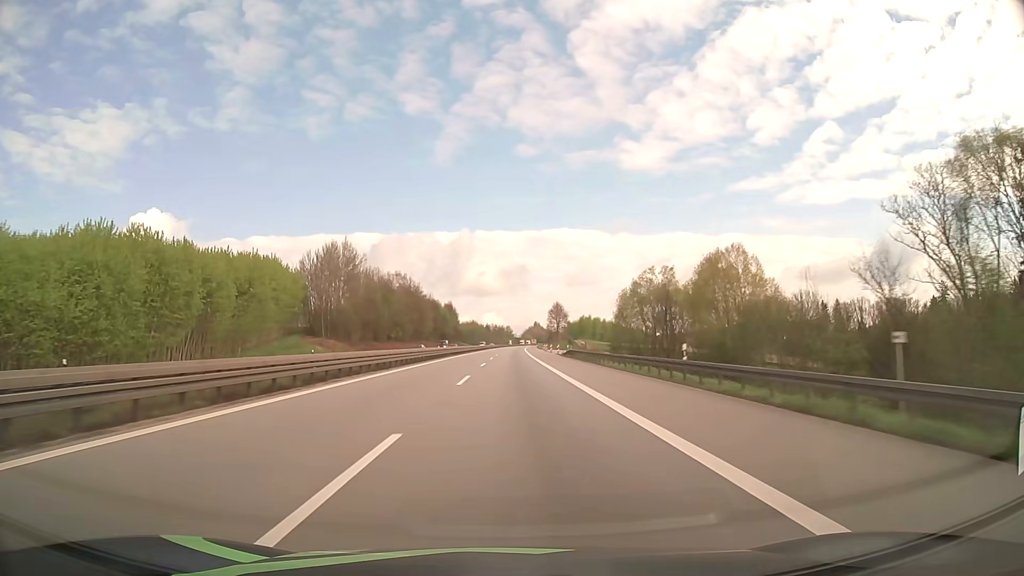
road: motorway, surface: asphalt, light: Day
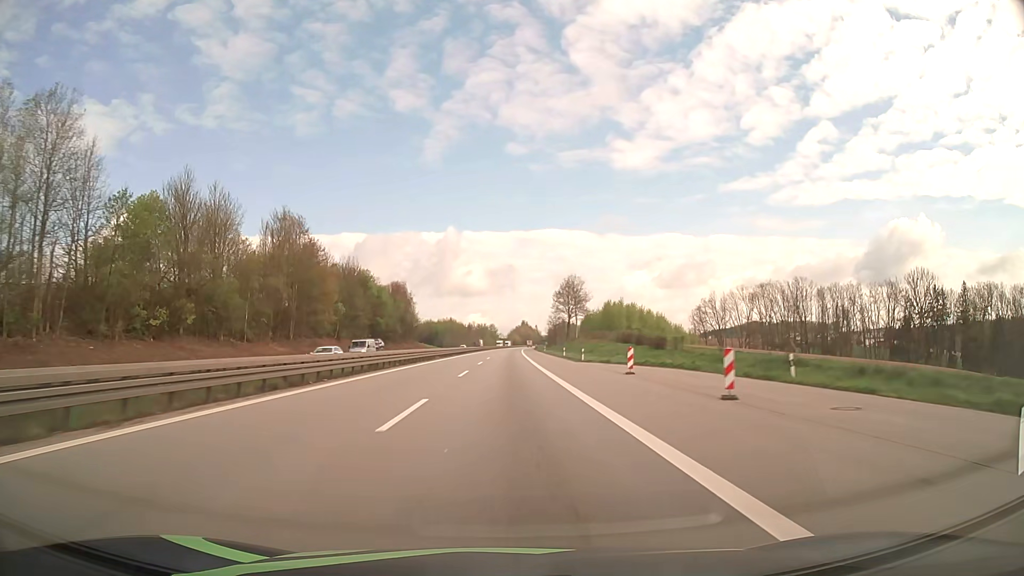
(+1.1, +102.3) m; +1°
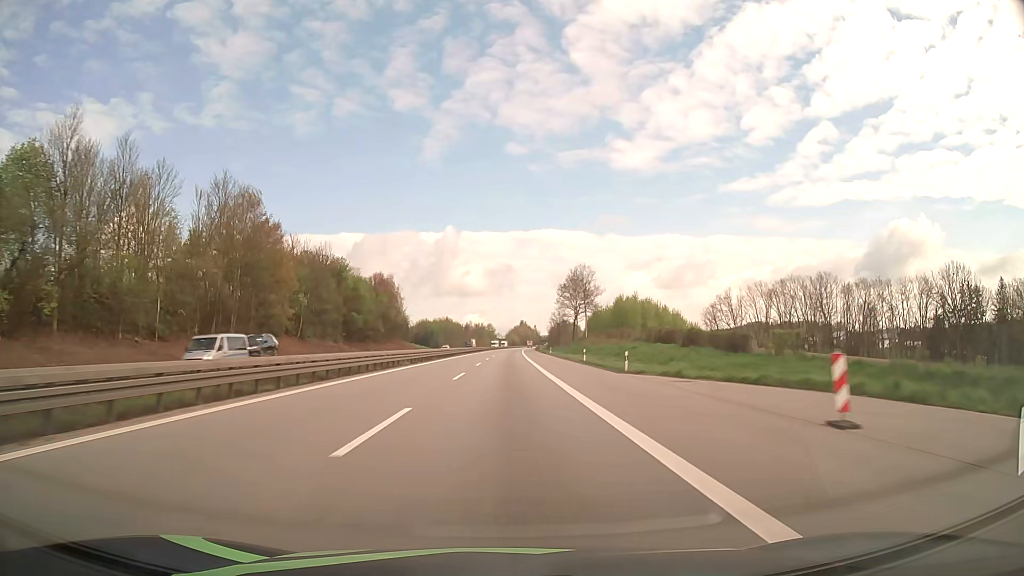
(0.0, +20.5) m; 0°
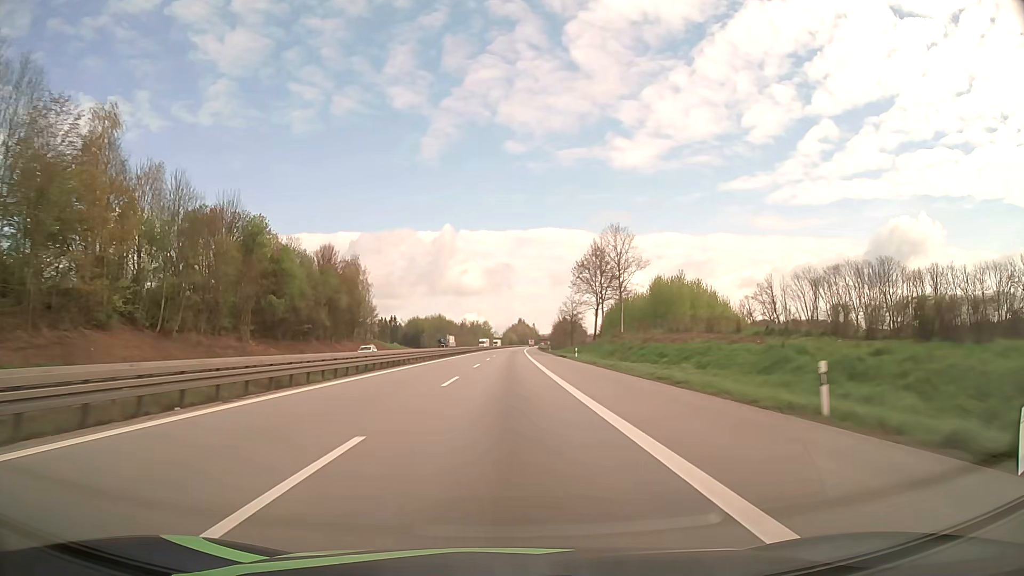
(+0.1, +41.0) m; 0°
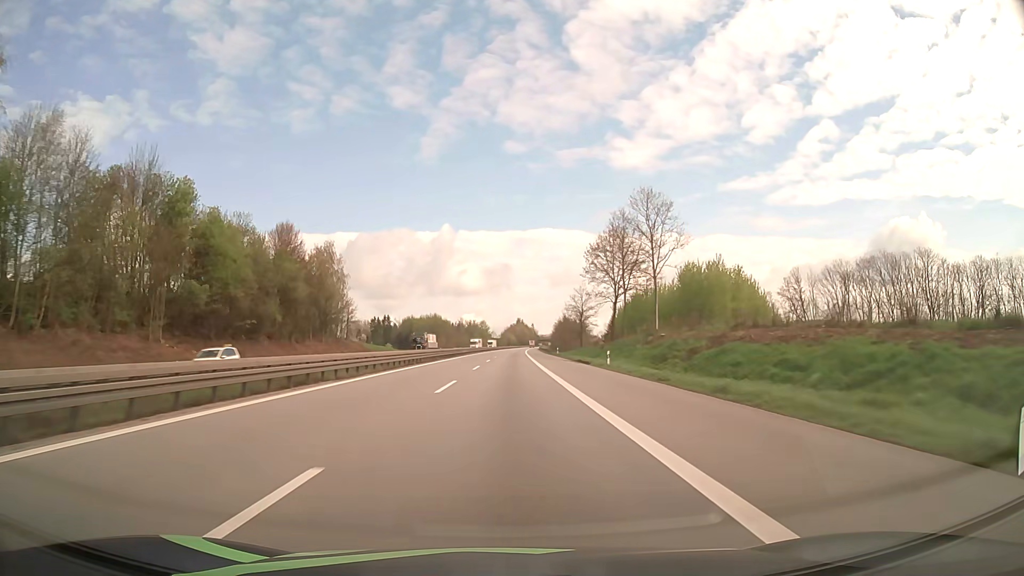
(0.0, +20.5) m; 0°
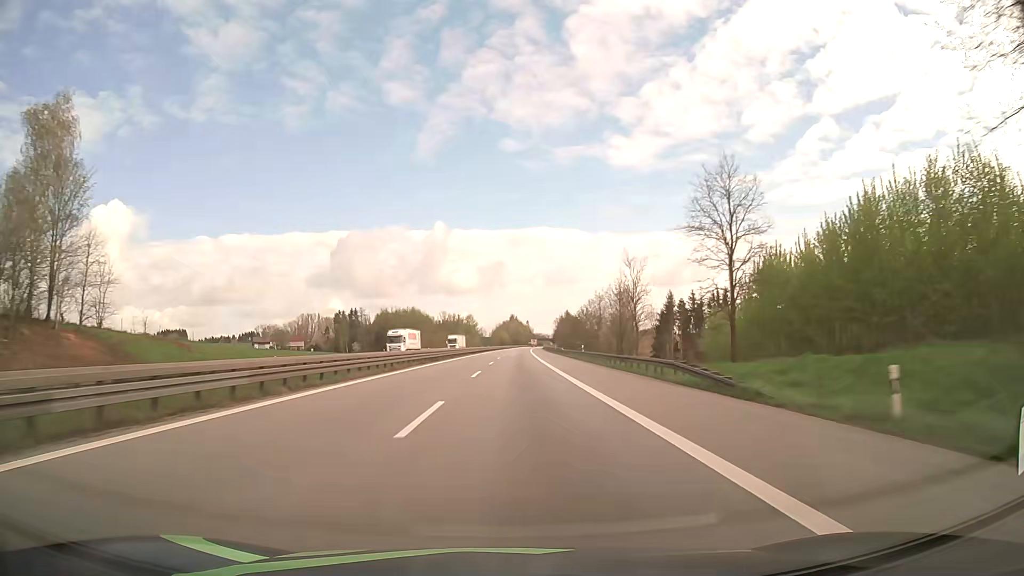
(+0.5, +82.1) m; +1°
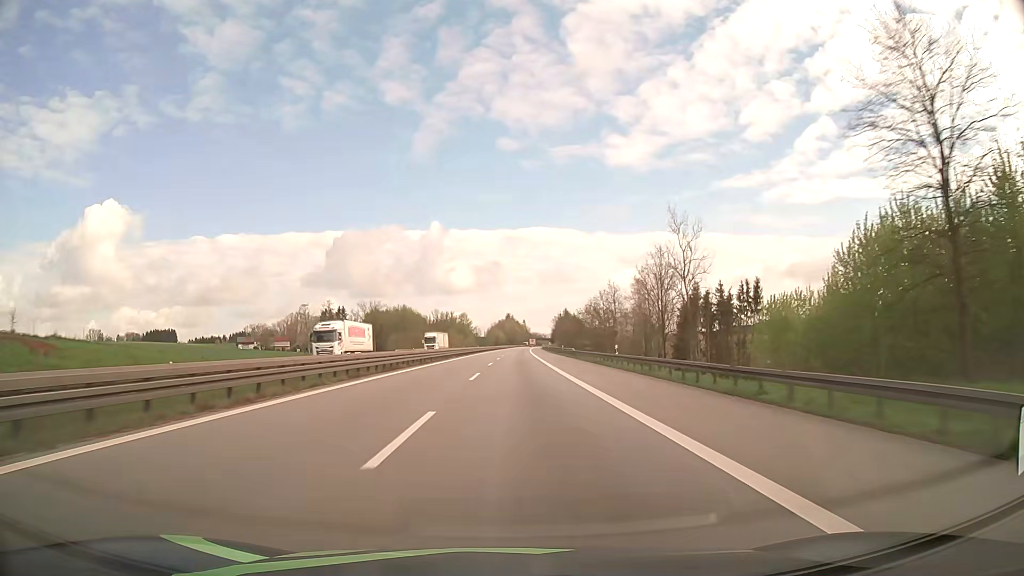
(0.0, +20.5) m; 0°
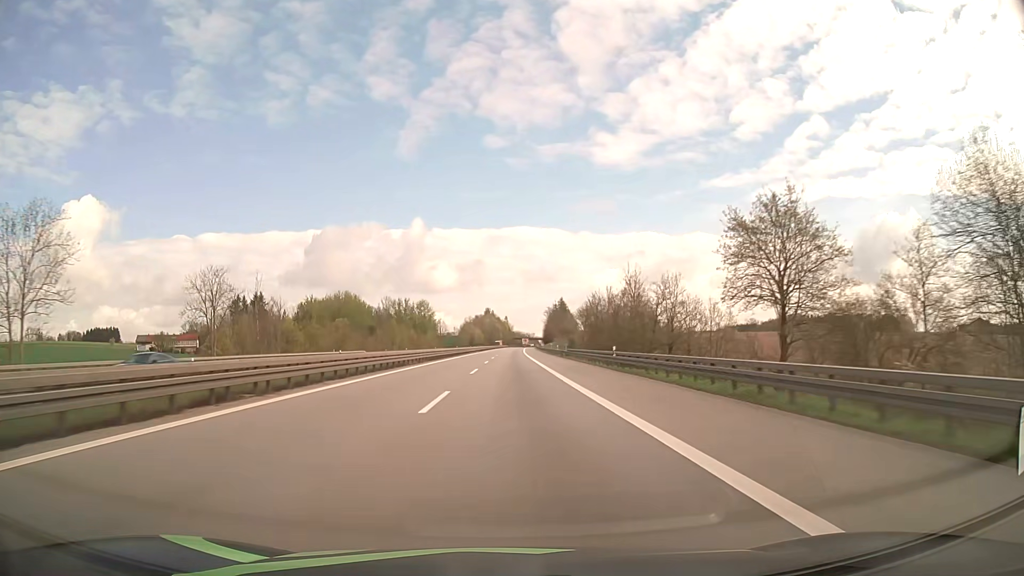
(+1.7, +102.8) m; +2°
(0, +10) (0, +20) (0, +30) (0, +40) (0, +50) (0, +60) (0, +70) (+1, +80) (+1, +90) (+1, +100) m
